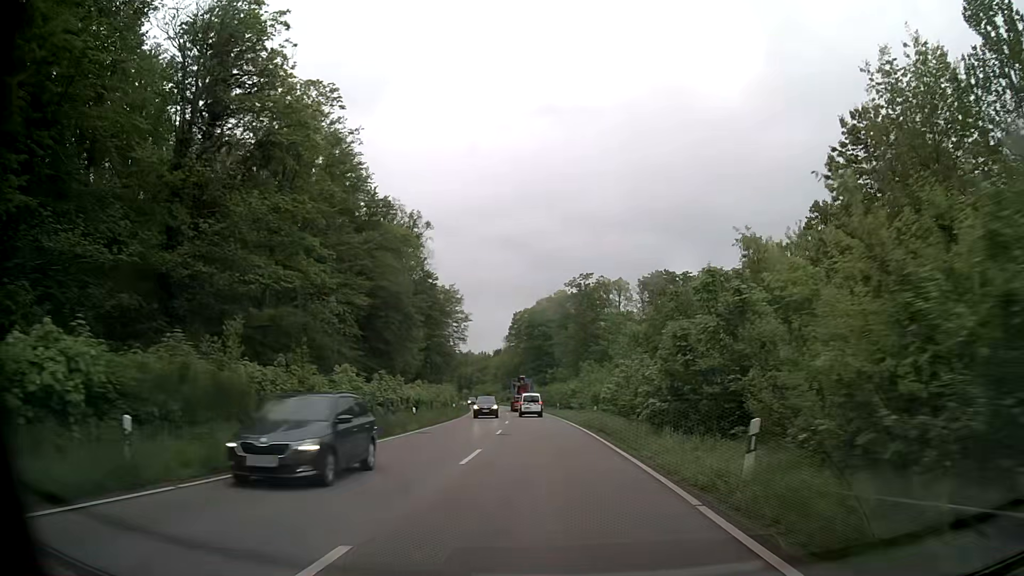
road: secondary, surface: asphalt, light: Day
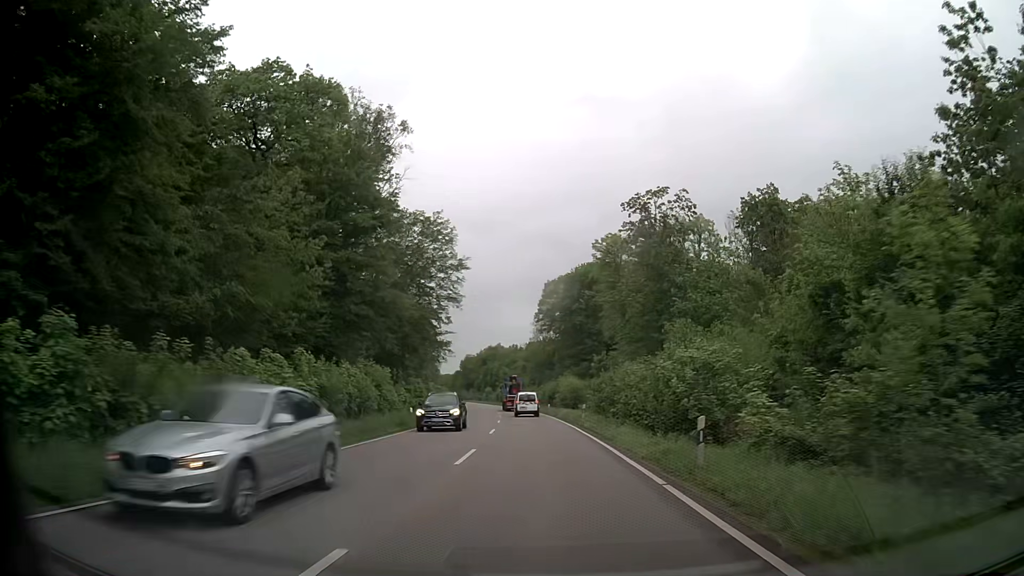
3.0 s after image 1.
(-1.3, +48.3) m; -3°
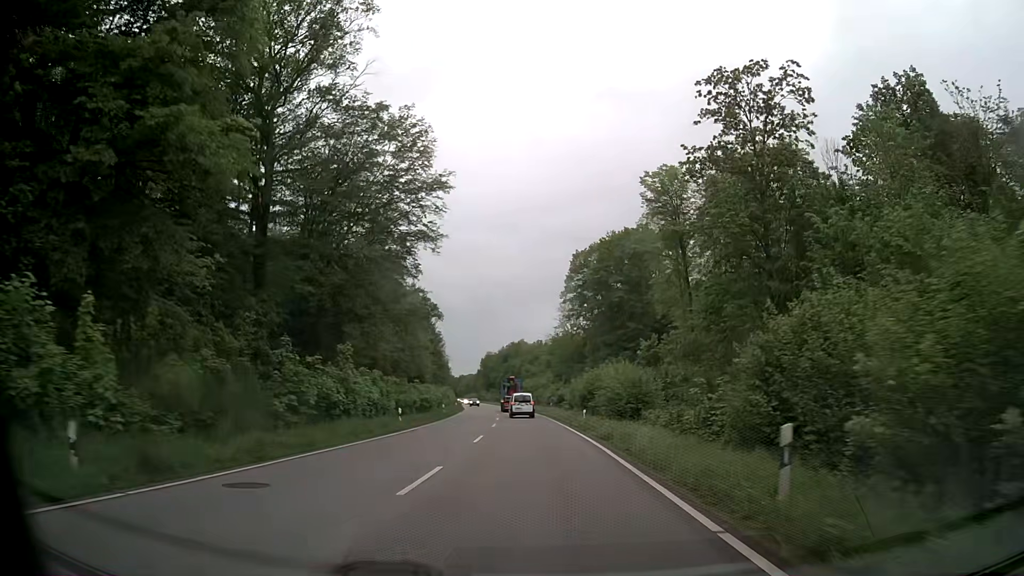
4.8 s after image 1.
(-0.5, +28.6) m; -2°
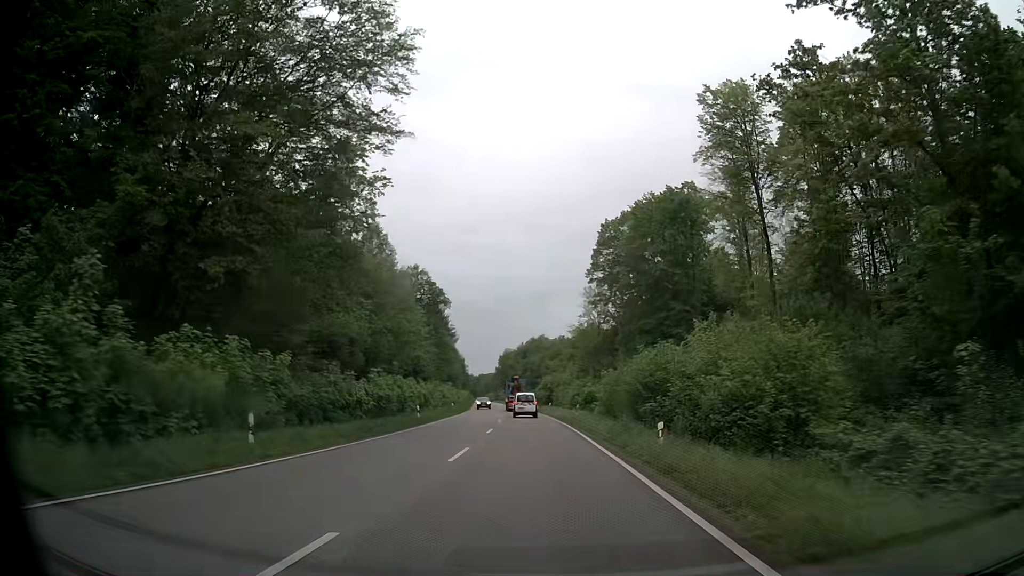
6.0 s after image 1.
(-0.2, +18.9) m; -1°
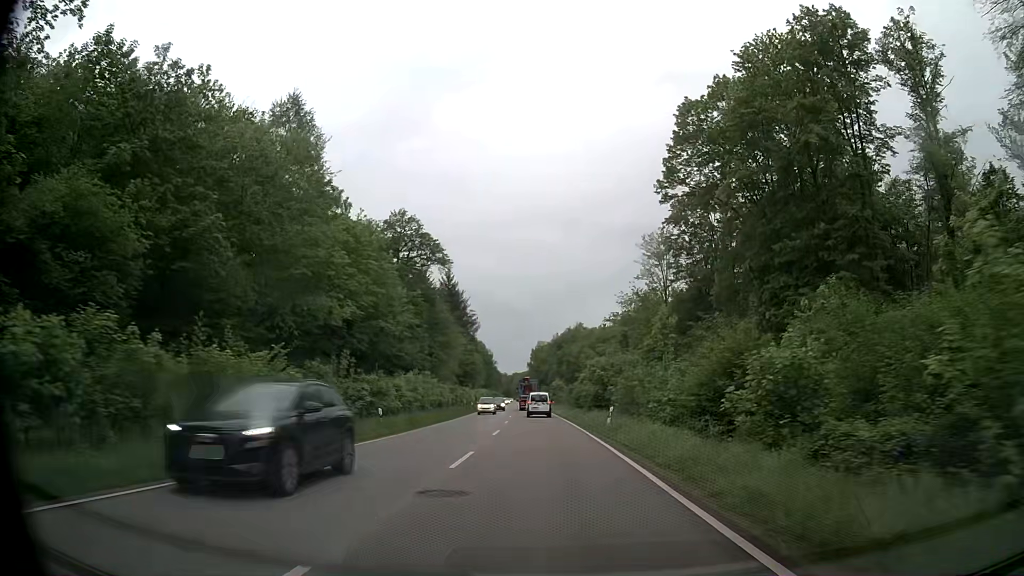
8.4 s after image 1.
(-1.3, +37.6) m; -3°
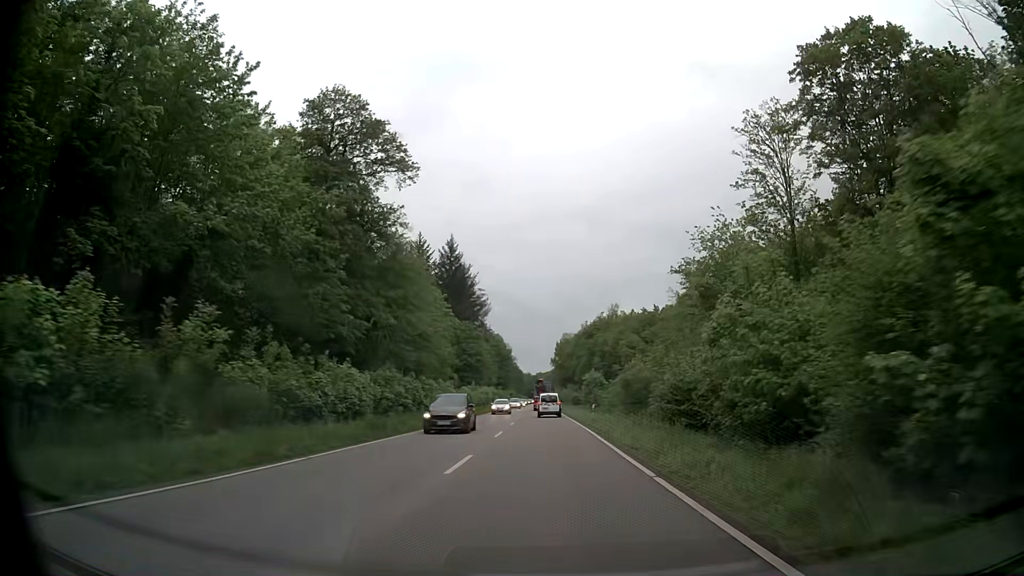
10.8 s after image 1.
(-0.7, +37.3) m; -2°
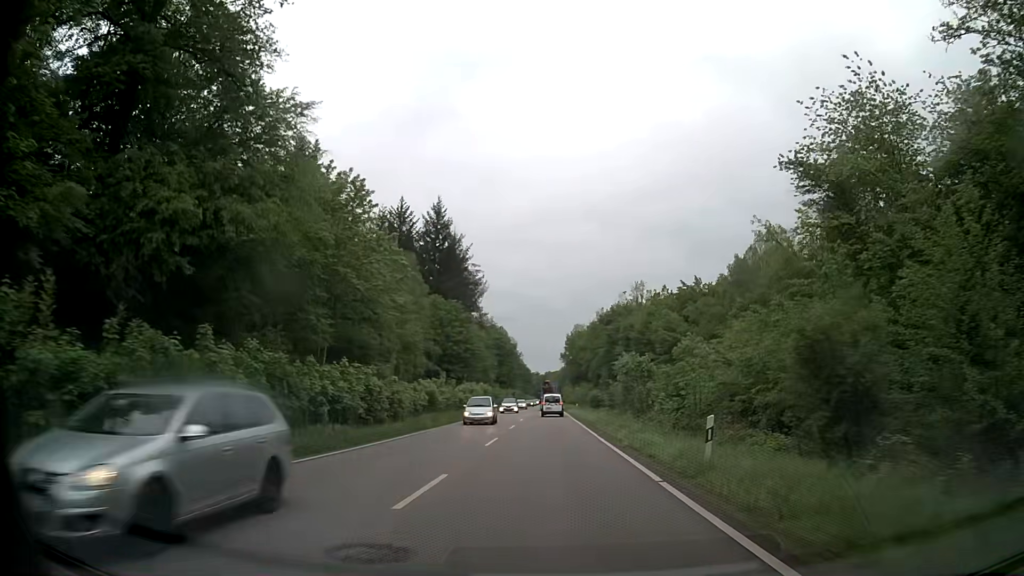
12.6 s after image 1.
(-0.3, +27.8) m; -1°
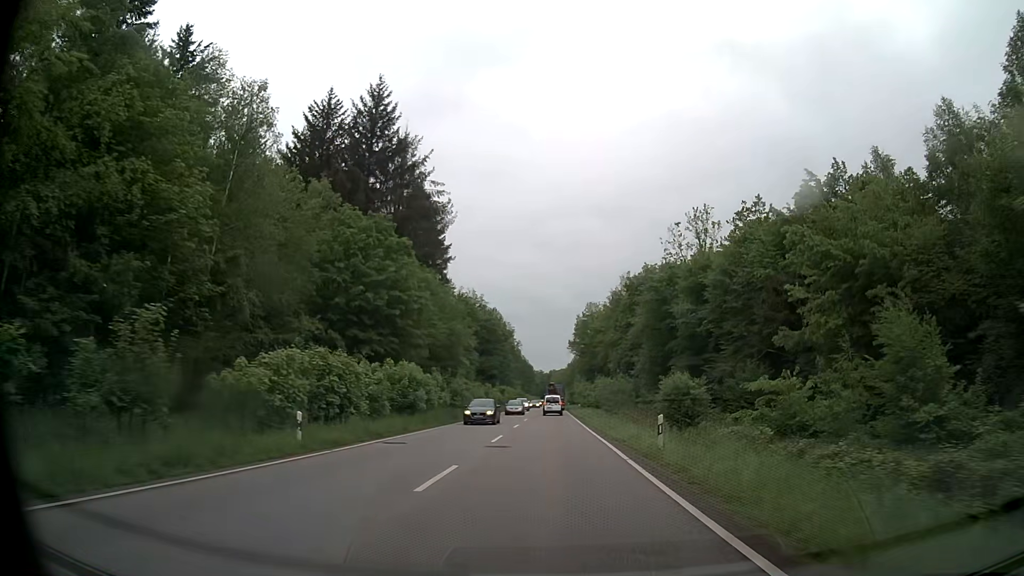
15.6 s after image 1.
(-0.1, +46.7) m; 0°
